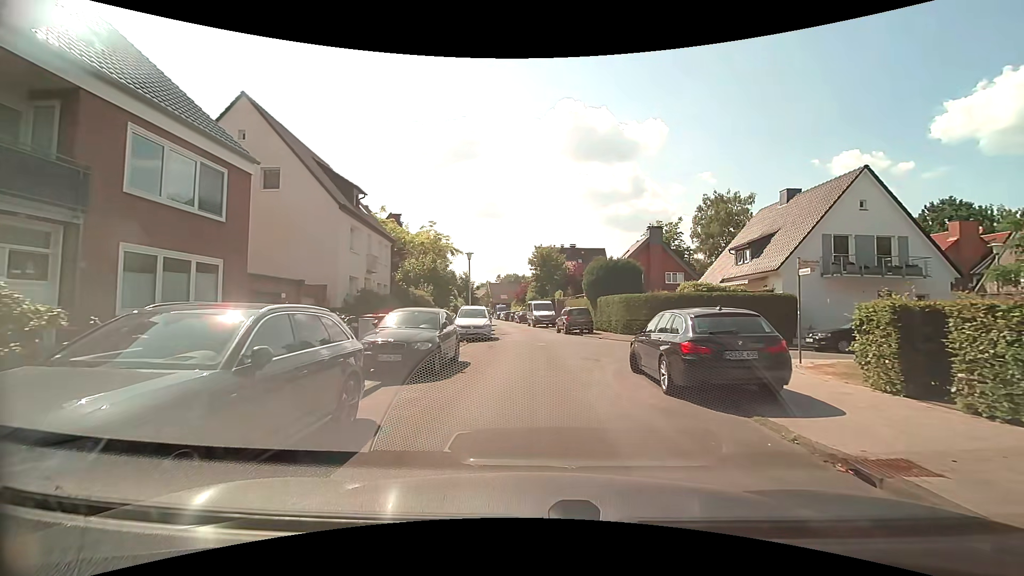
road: residential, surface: asphalt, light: Day
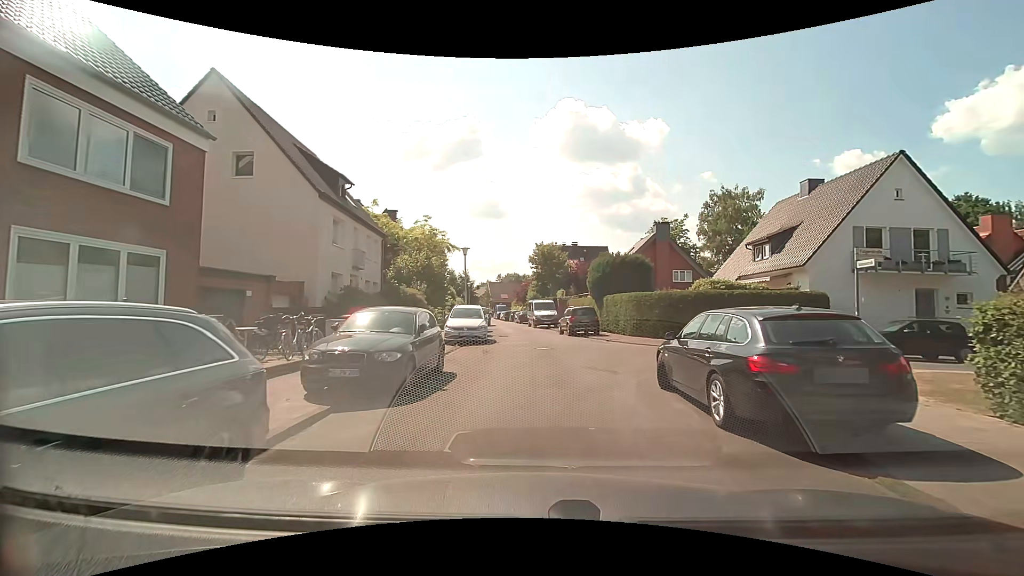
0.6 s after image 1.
(0.0, +2.4) m; 0°
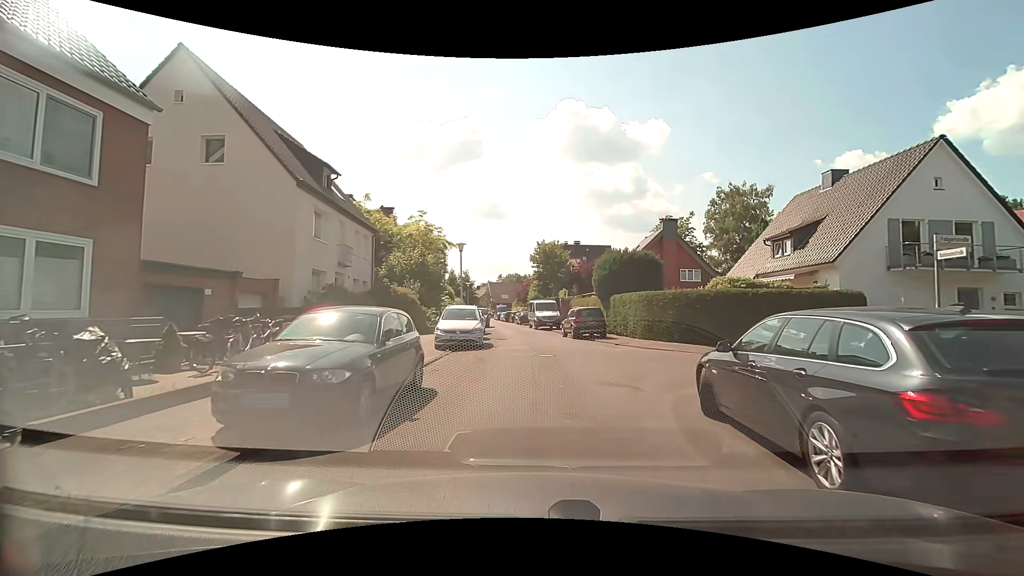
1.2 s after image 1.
(0.0, +2.2) m; 0°
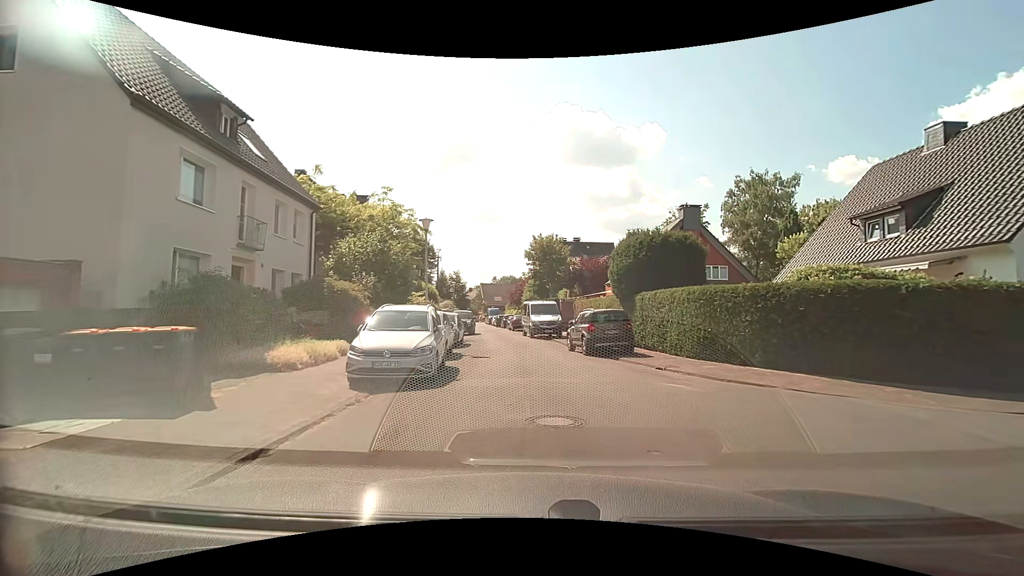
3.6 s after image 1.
(+0.1, +8.2) m; +1°
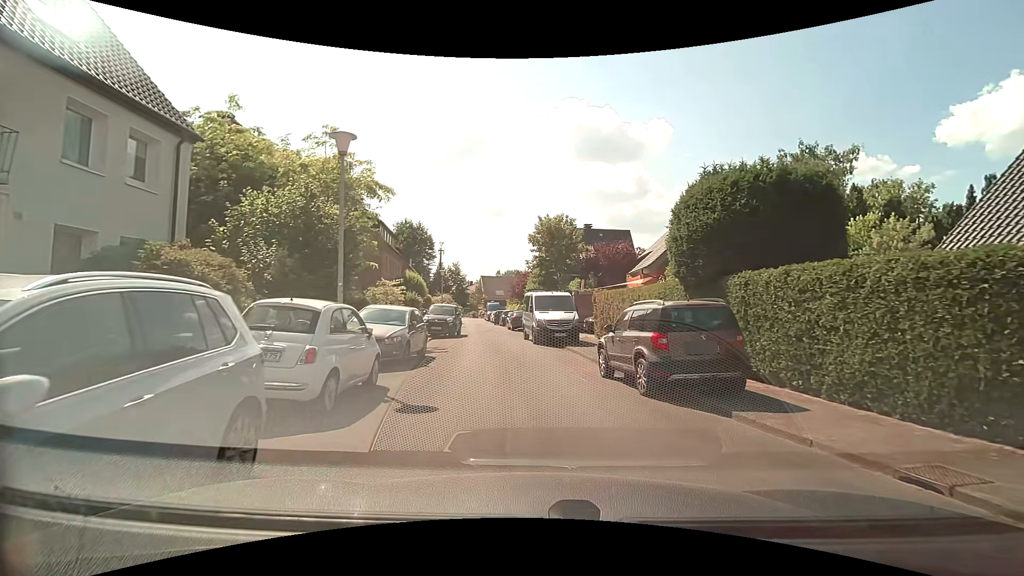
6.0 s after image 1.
(+0.1, +9.3) m; 0°
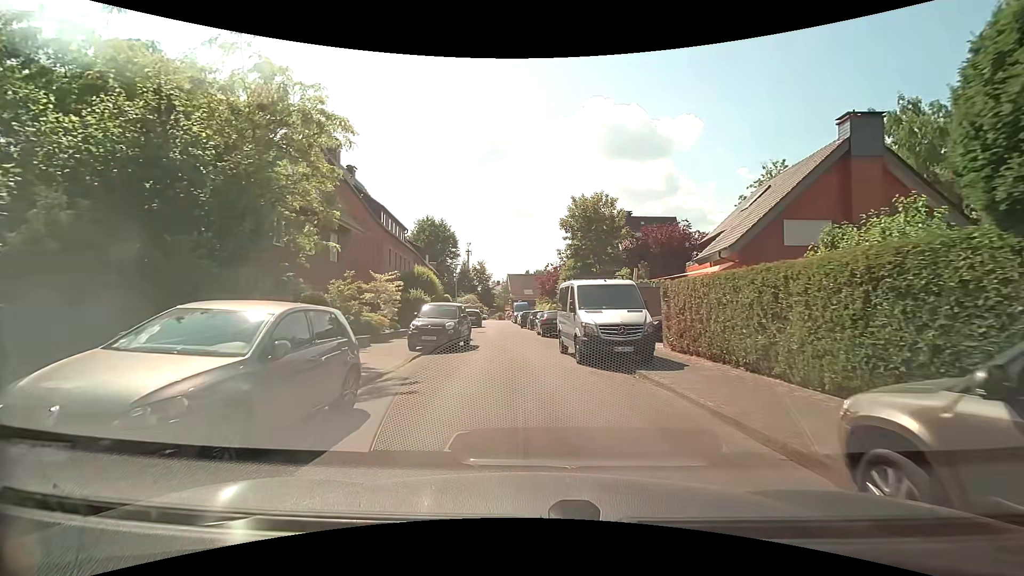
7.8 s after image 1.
(-0.2, +8.4) m; -2°
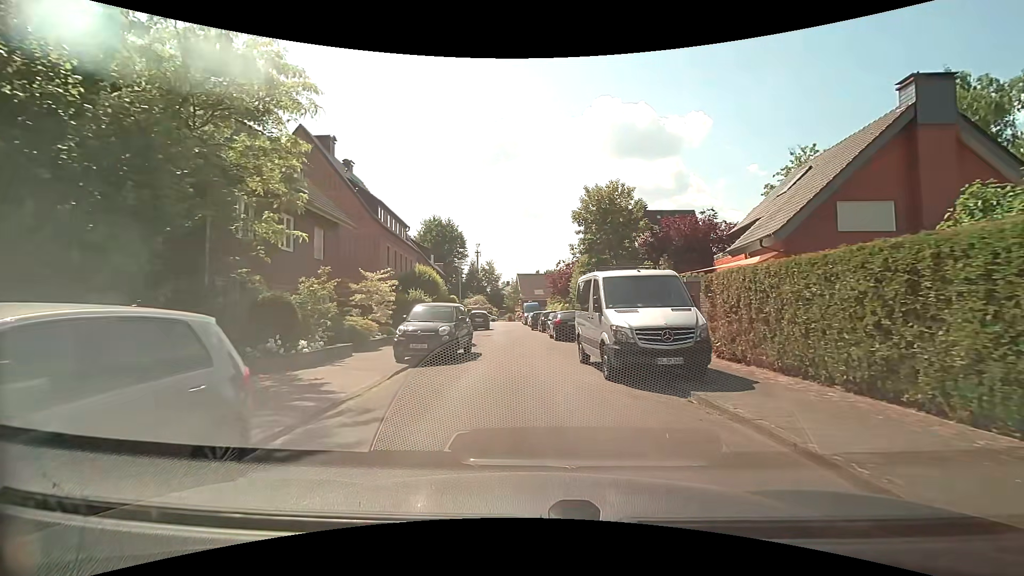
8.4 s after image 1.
(-0.1, +3.2) m; -1°
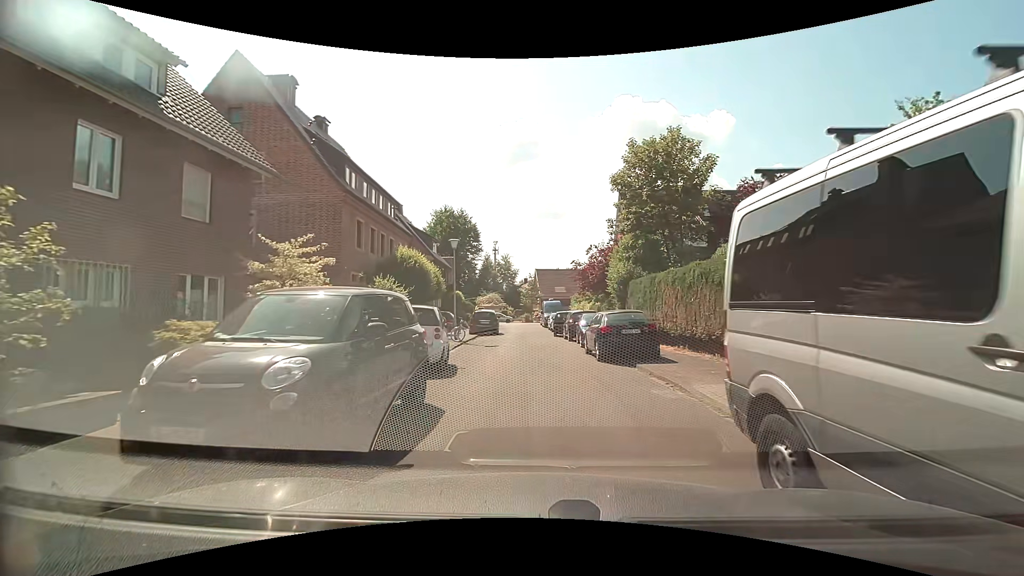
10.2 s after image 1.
(-0.5, +10.0) m; -3°
(0, +10) (0, +20) (-1, +30) (-1, +40) (-1, +50) (-1, +60) (-5, +68) (-15, +68) (-25, +68) (-35, +66) m
